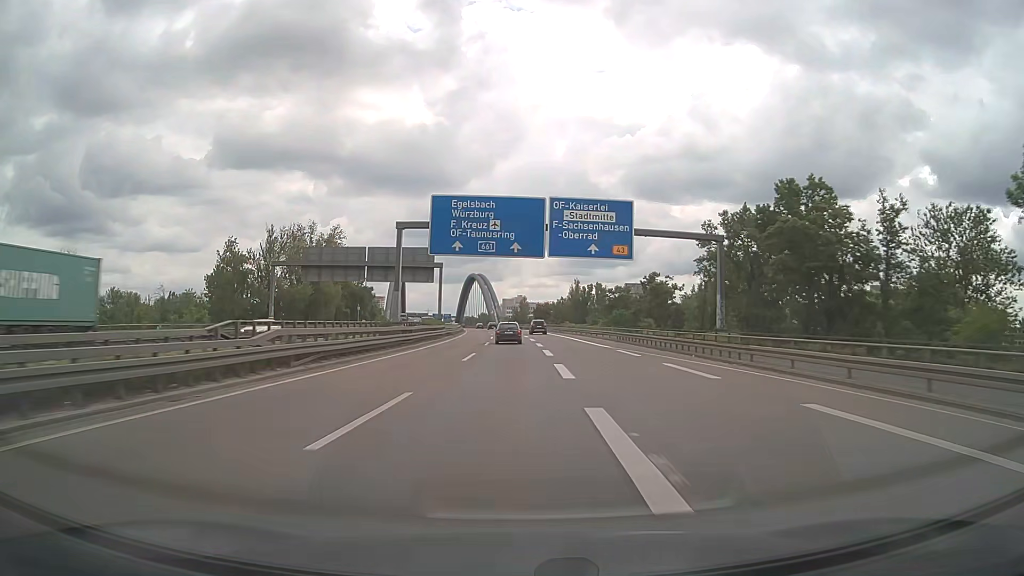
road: motorway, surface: asphalt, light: Day
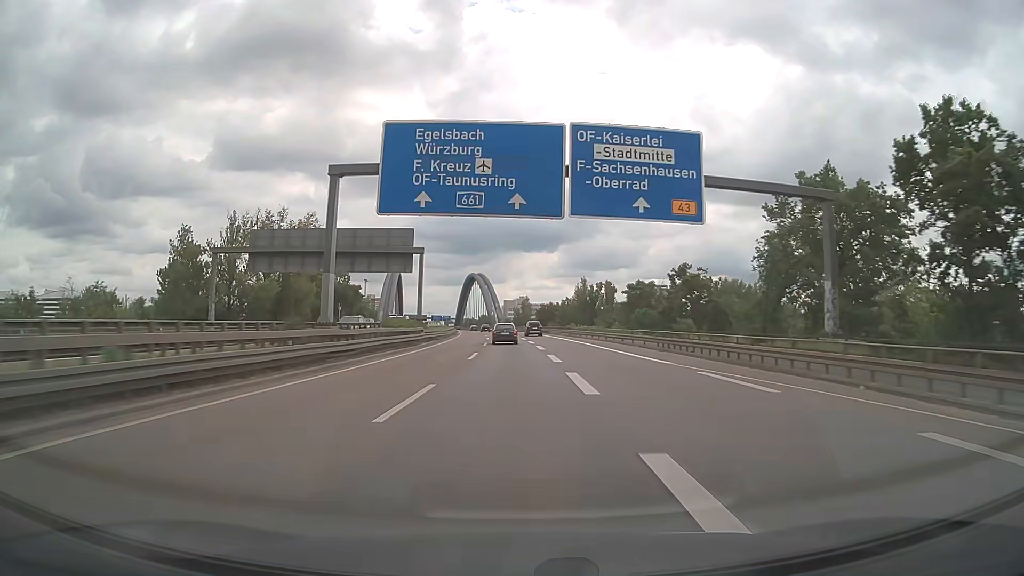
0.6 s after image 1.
(0.0, +16.0) m; 0°
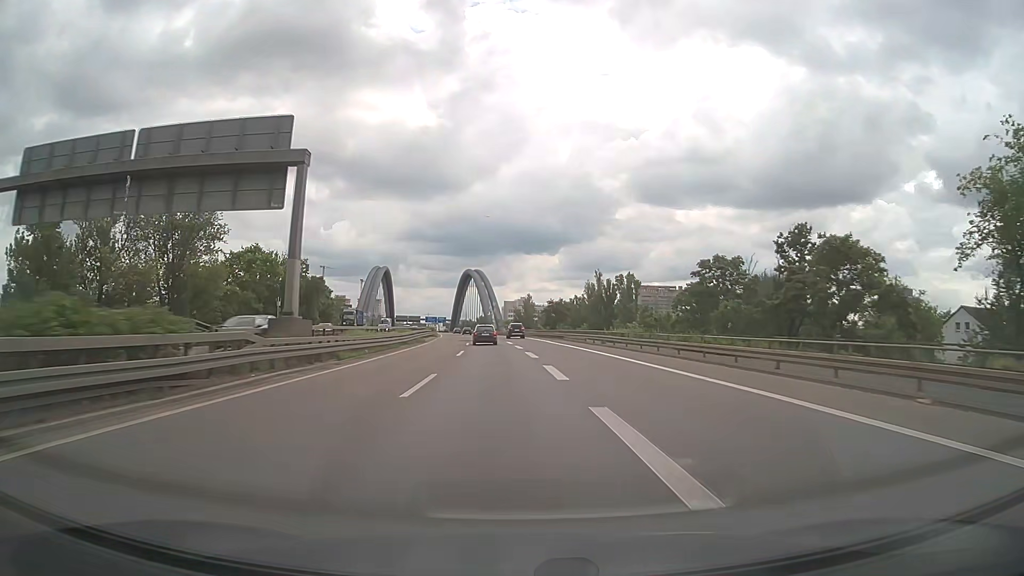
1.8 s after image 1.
(0.0, +32.2) m; 0°
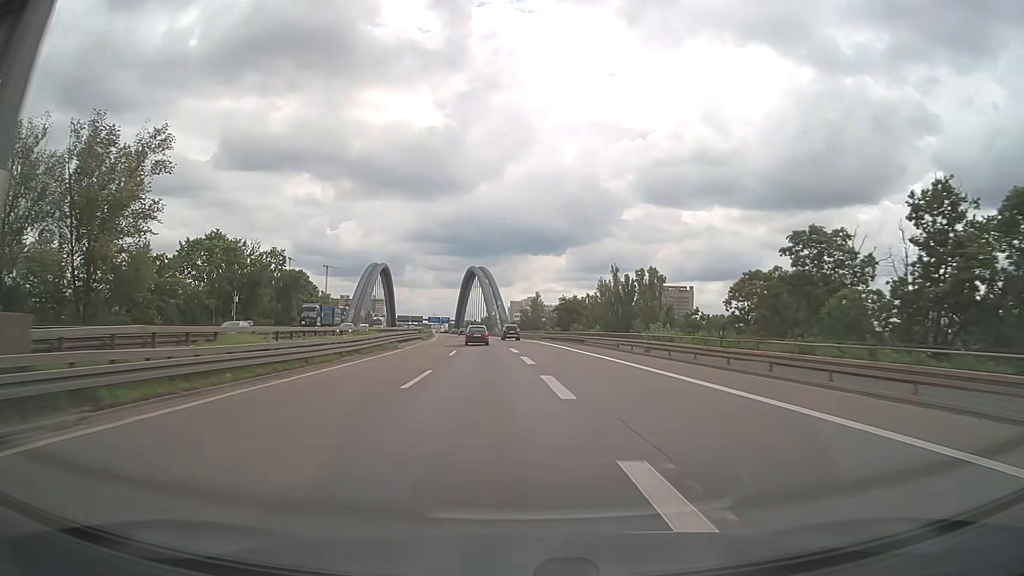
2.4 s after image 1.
(0.0, +16.2) m; 0°
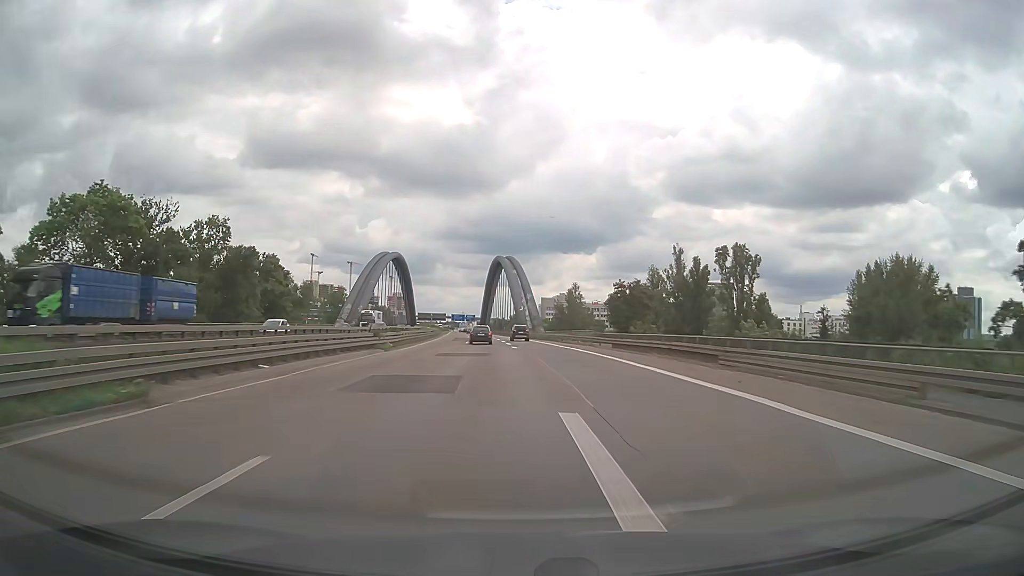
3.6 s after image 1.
(-0.6, +32.5) m; -3°
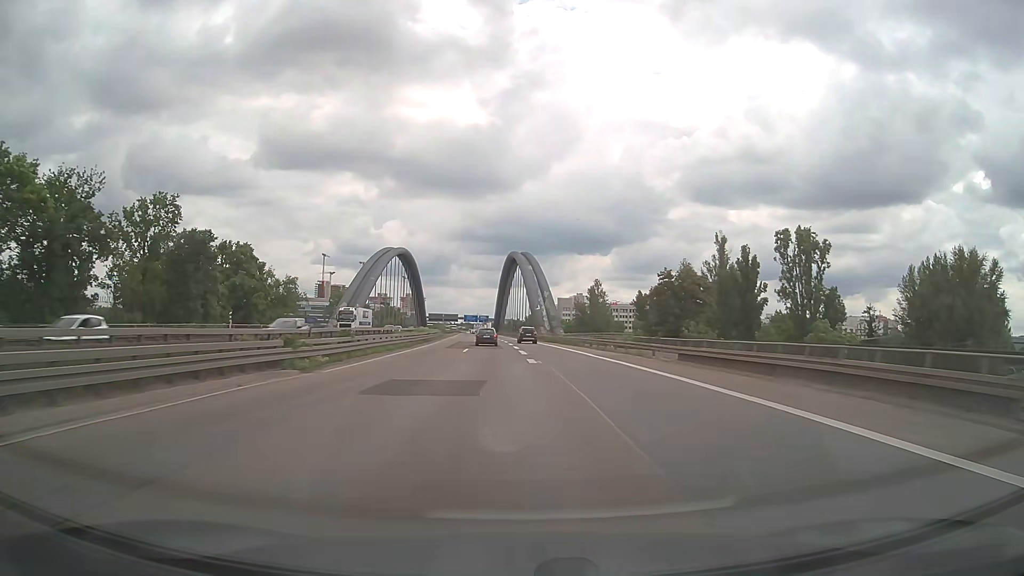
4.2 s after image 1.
(-0.2, +16.2) m; -1°
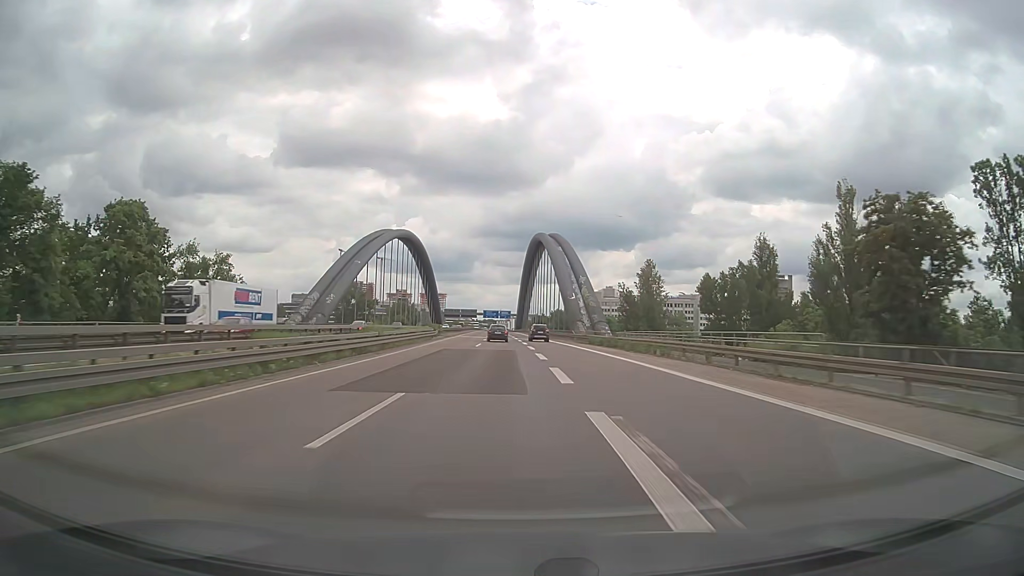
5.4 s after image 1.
(-0.7, +32.2) m; -2°
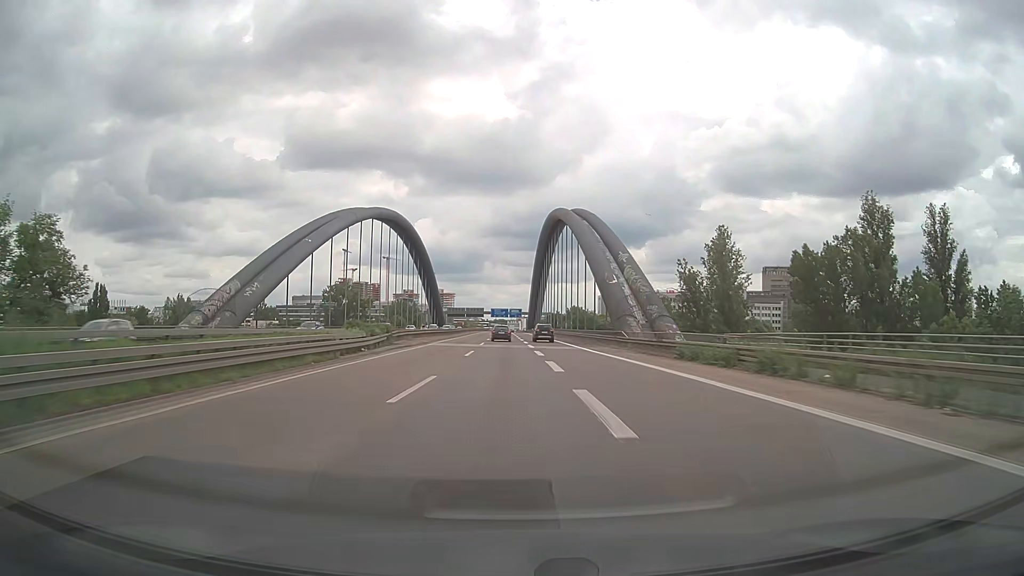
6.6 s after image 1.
(-0.3, +32.2) m; -1°
(0, +10) (0, +20) (0, +30) (0, +40) (0, +50) (-1, +60) (-1, +70) (-1, +80) (-1, +90) (-2, +100) m
